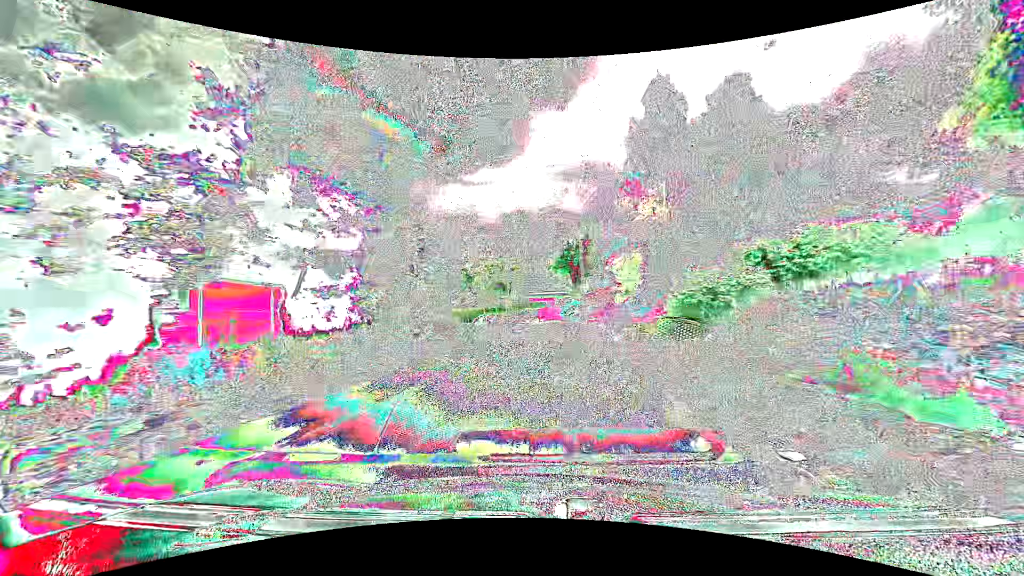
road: tertiary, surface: asphalt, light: Day
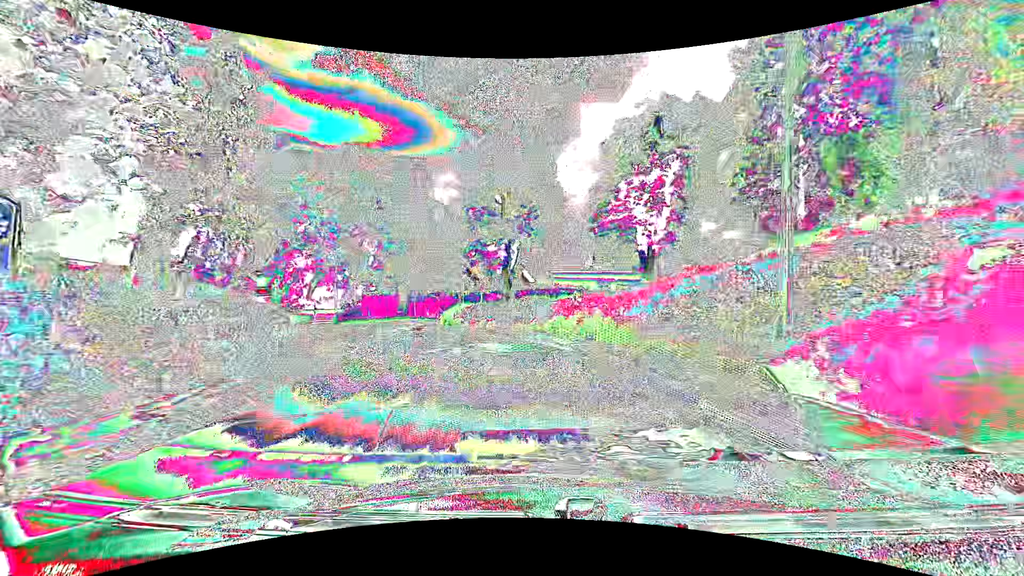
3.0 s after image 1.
(+0.9, +33.6) m; -3°
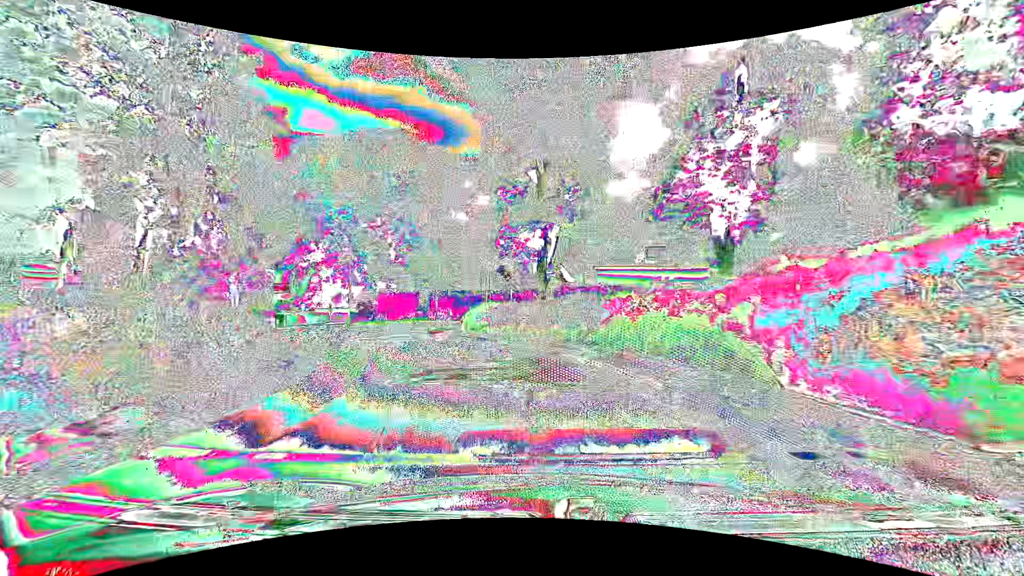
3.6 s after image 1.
(-0.2, +6.4) m; -4°
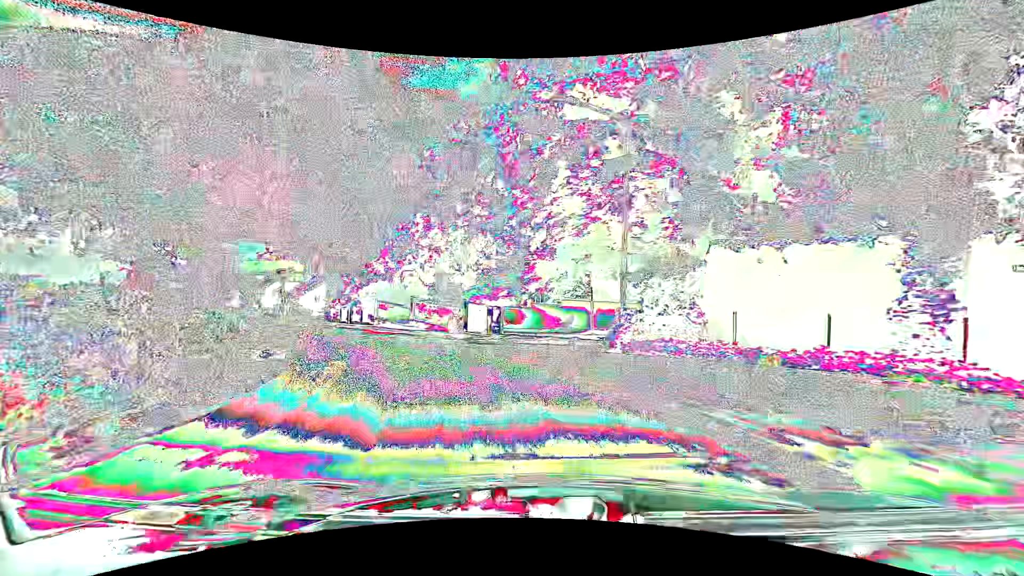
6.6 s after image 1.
(-8.5, +28.8) m; -36°
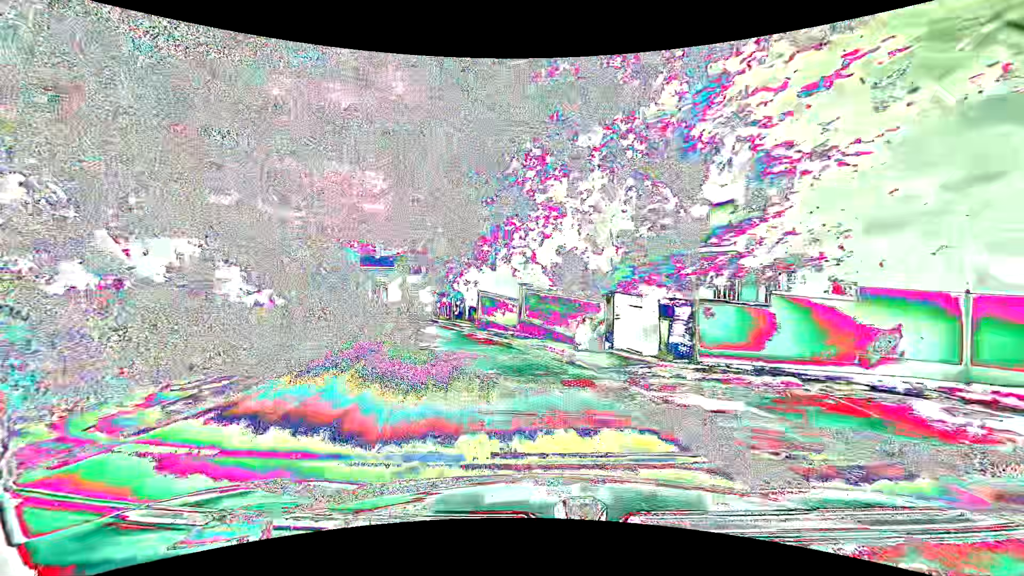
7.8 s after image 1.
(-1.5, +12.4) m; -14°
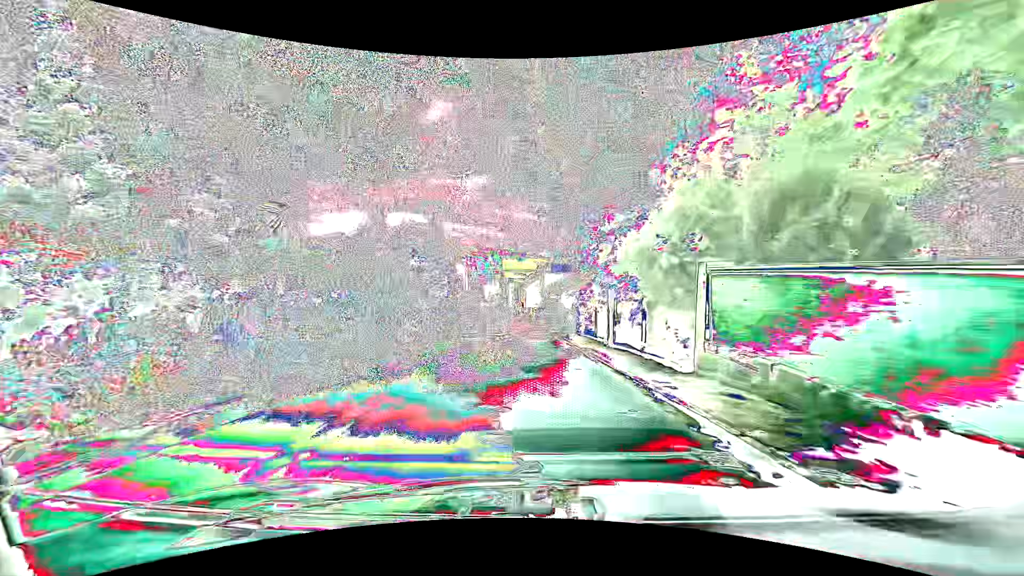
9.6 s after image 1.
(-3.3, +19.4) m; -18°
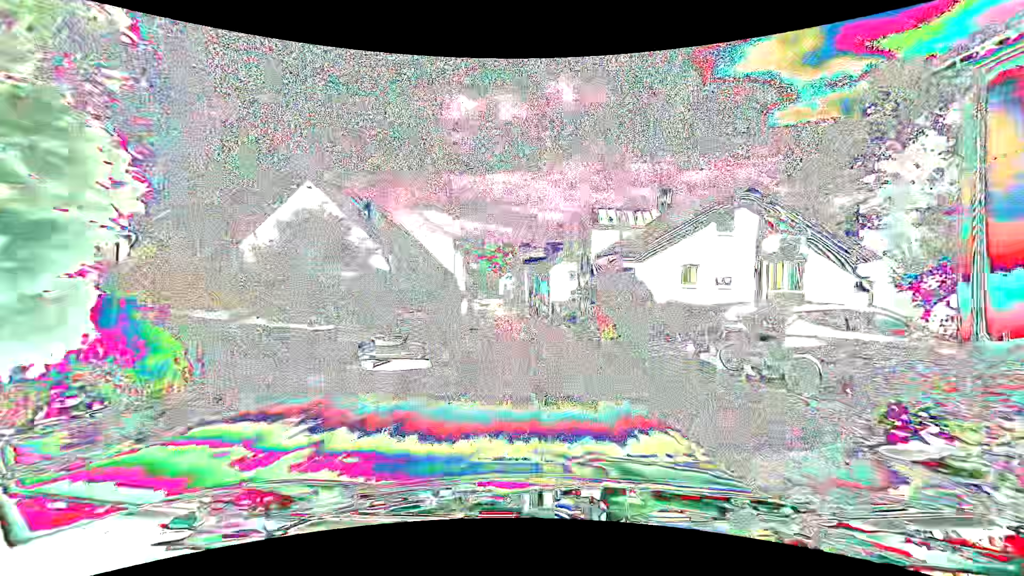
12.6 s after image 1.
(-0.9, +36.2) m; -2°
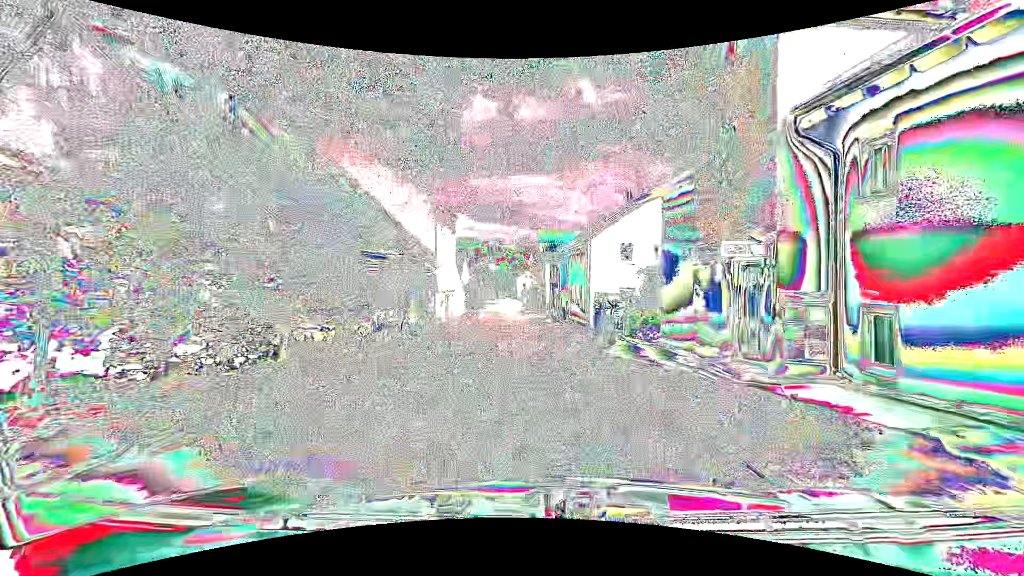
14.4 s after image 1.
(-0.4, +23.3) m; -3°
(0, +10) (0, +20) (-1, +30) (-1, +40) (-1, +50) (-2, +60) (-2, +70) (-3, +80) (-4, +90) (-5, +100) m
